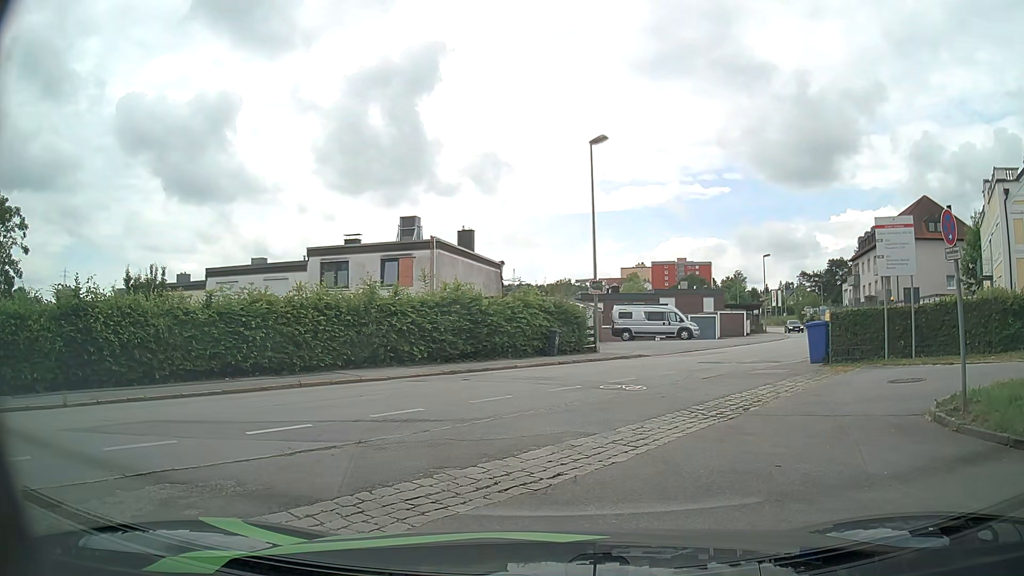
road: residential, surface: asphalt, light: Day
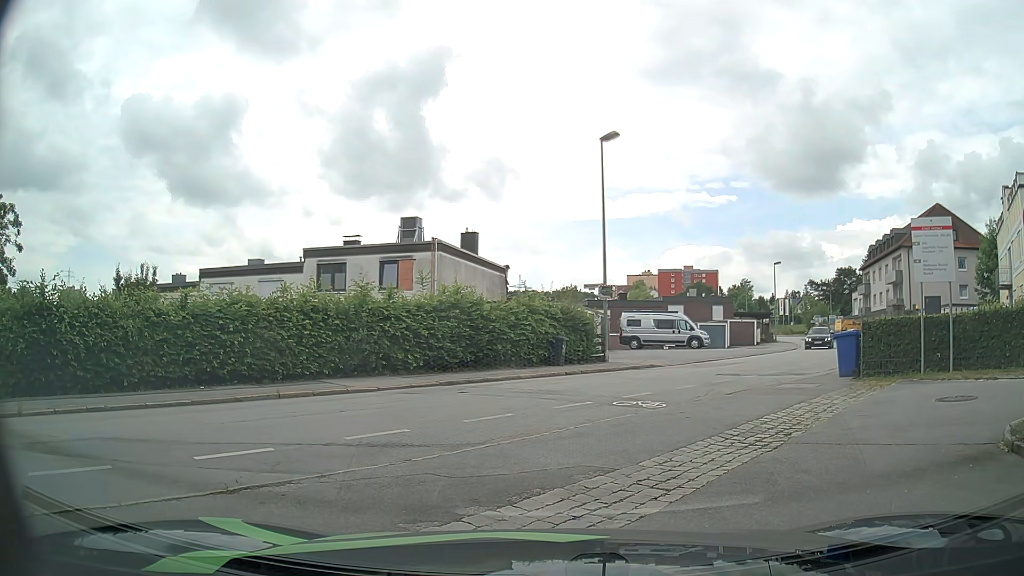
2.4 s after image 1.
(0.0, +1.4) m; 0°
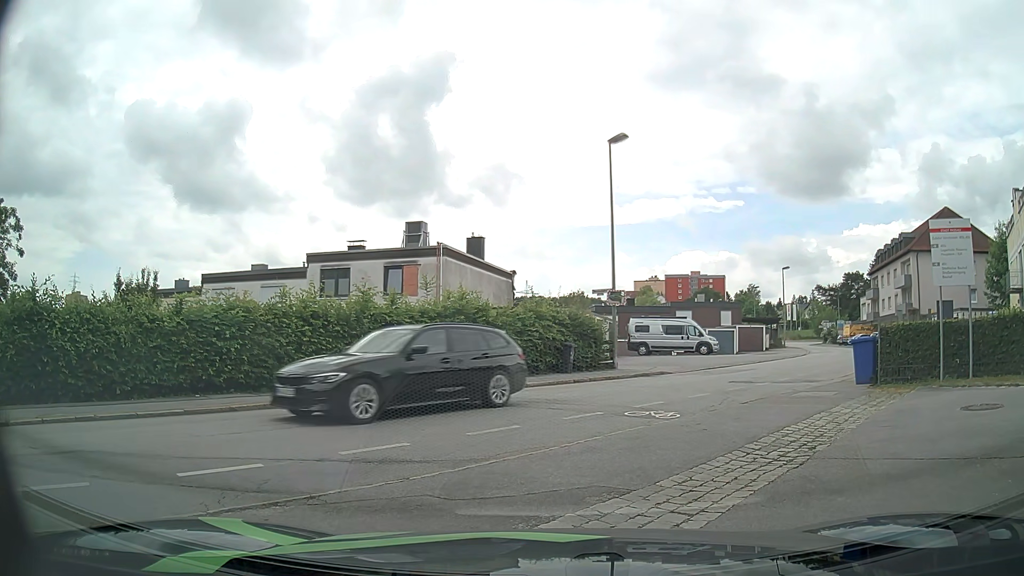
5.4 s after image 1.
(0.0, +0.5) m; 0°
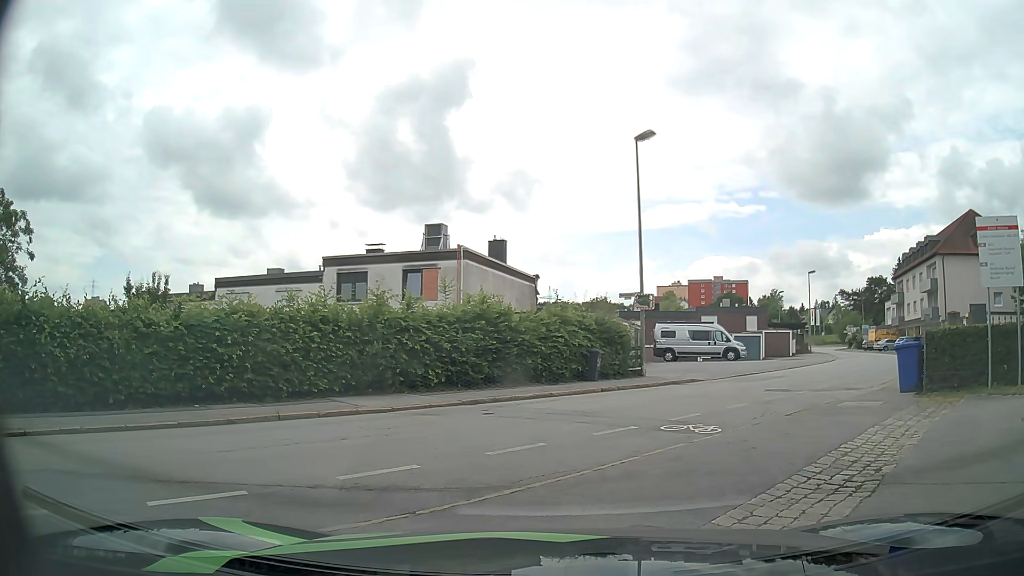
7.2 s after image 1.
(0.0, +1.1) m; 0°
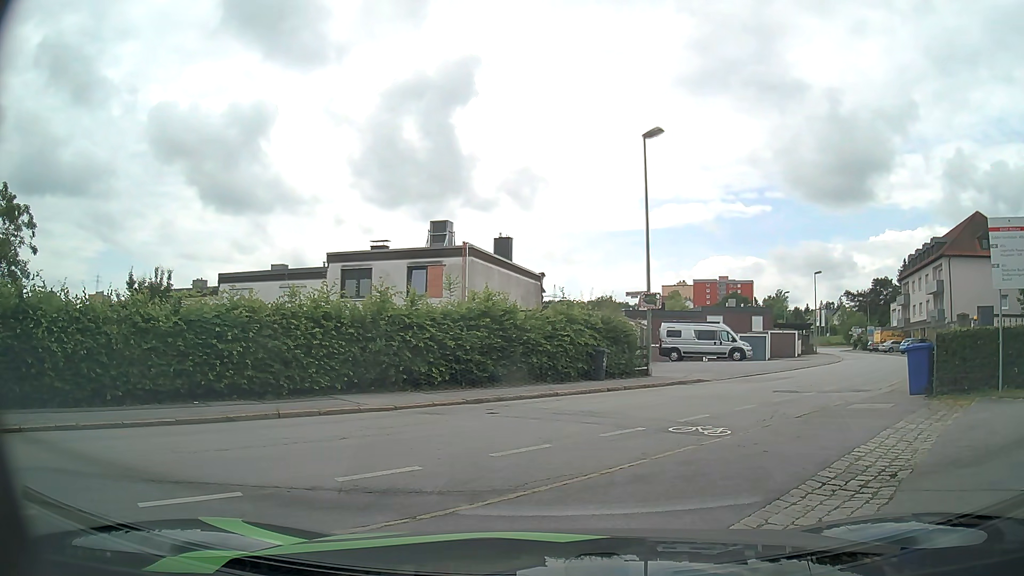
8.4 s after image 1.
(0.0, +0.3) m; 0°
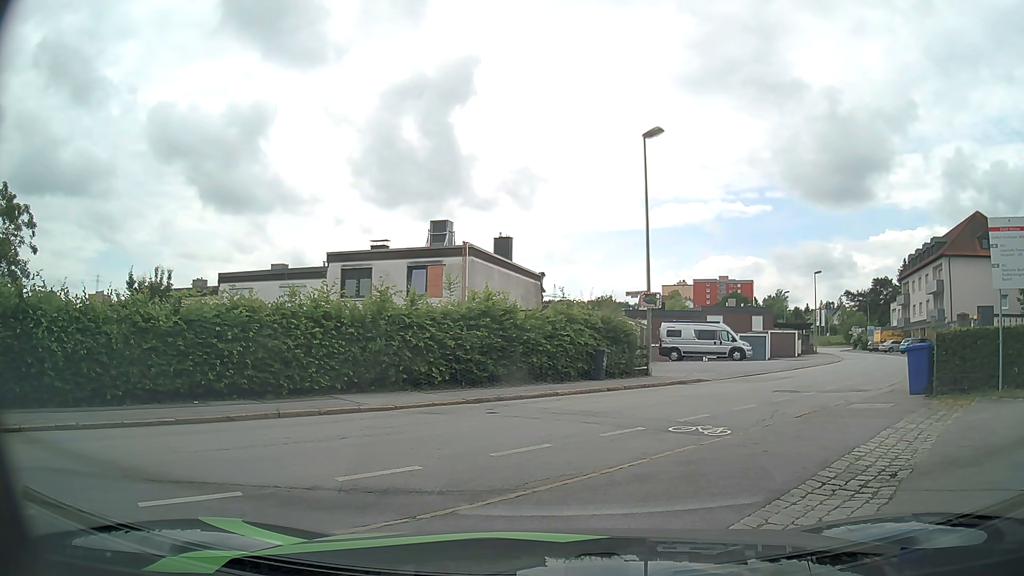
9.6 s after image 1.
(0.0, 0.0) m; 0°
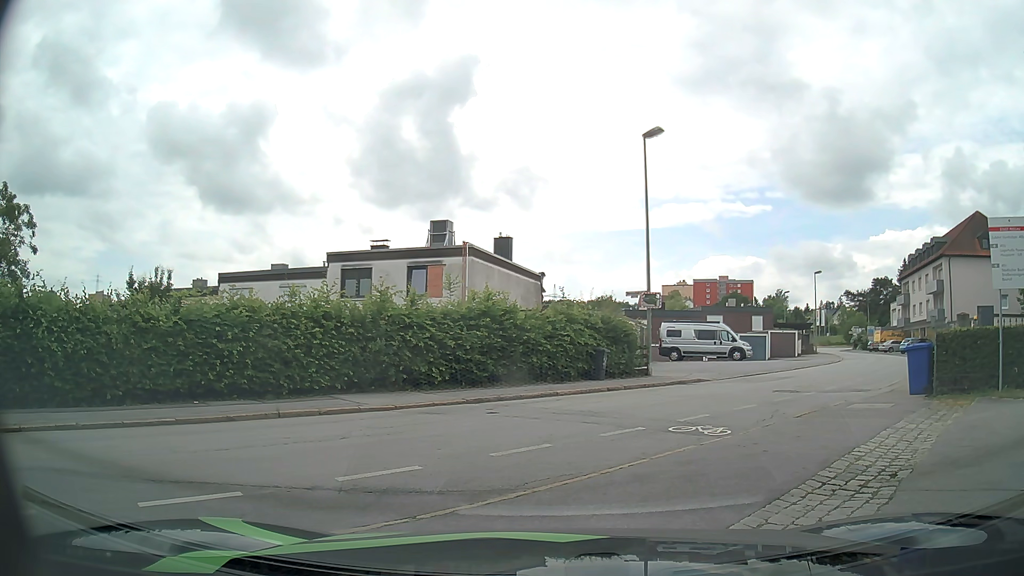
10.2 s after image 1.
(0.0, 0.0) m; 0°
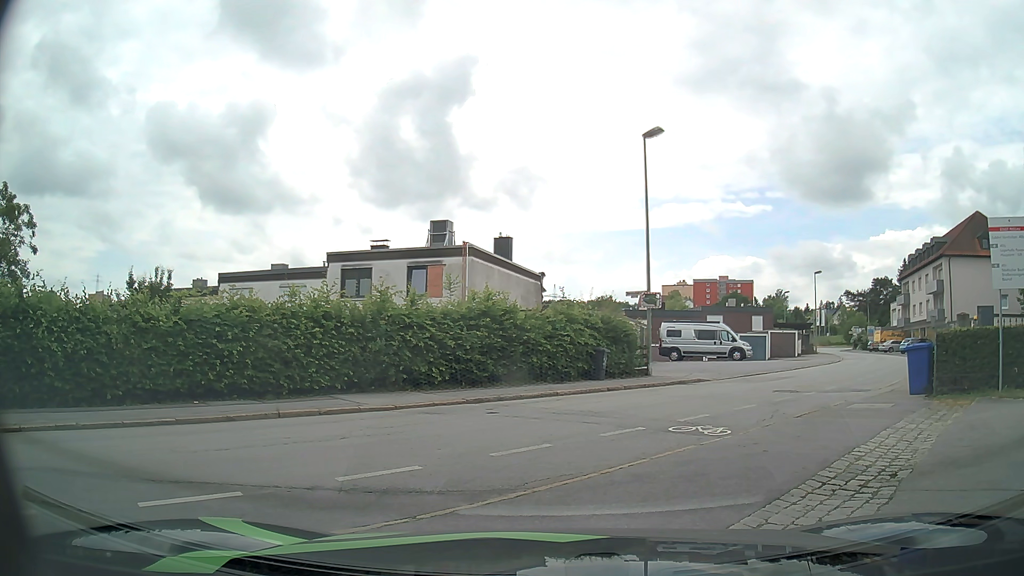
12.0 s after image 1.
(0.0, 0.0) m; 0°
